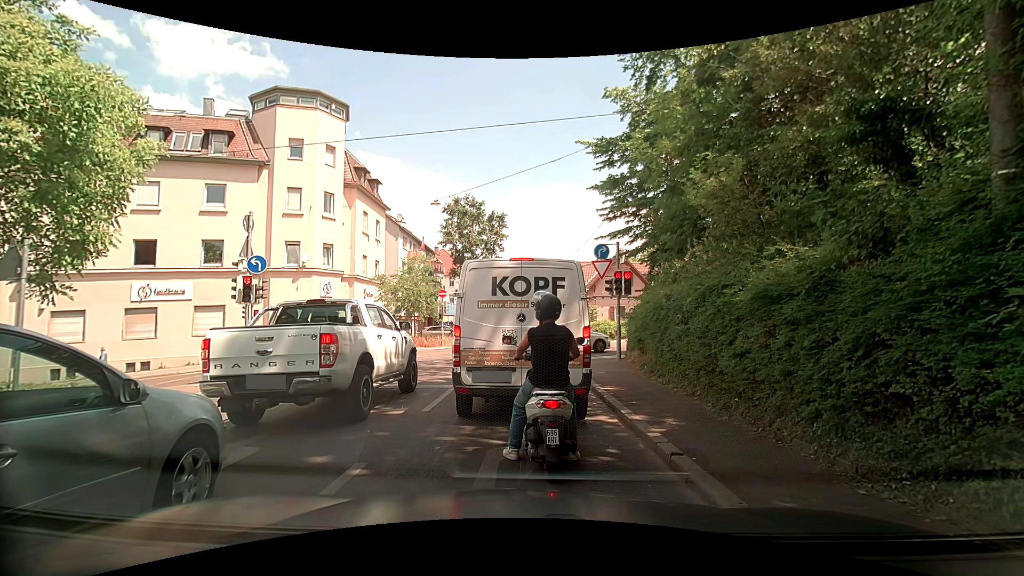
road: unclassified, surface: asphalt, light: Day
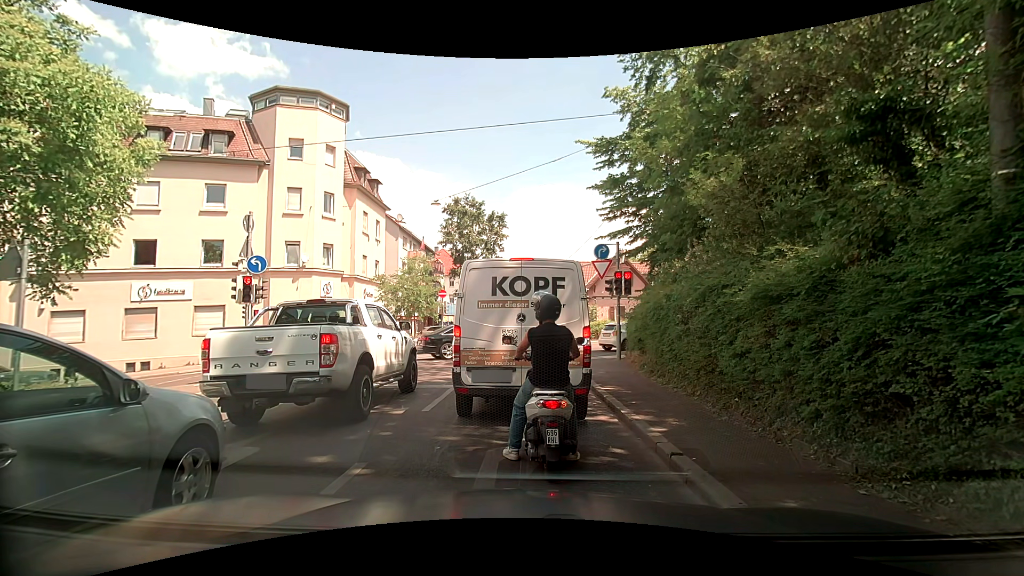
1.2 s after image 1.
(0.0, 0.0) m; 0°
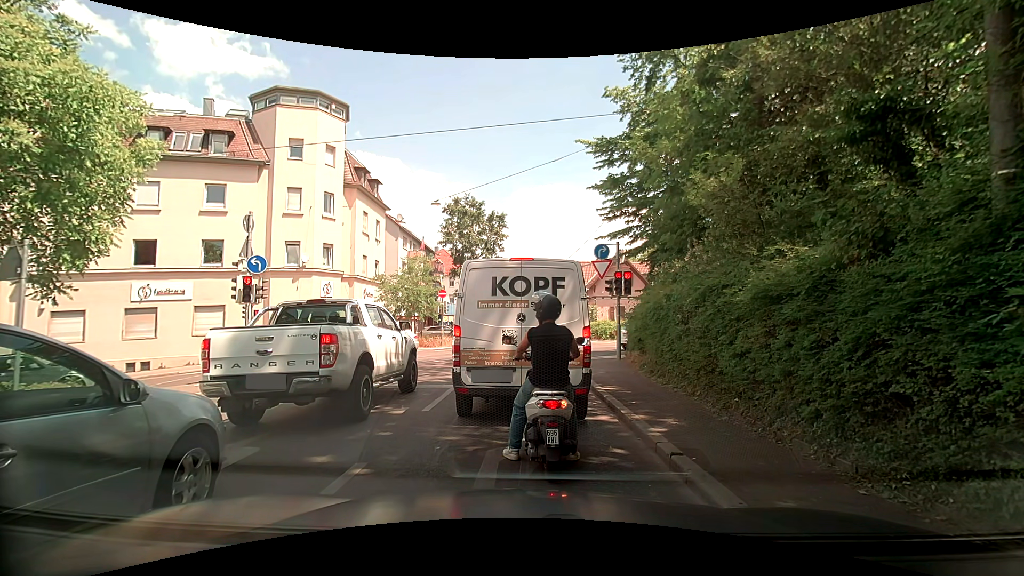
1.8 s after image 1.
(0.0, 0.0) m; 0°
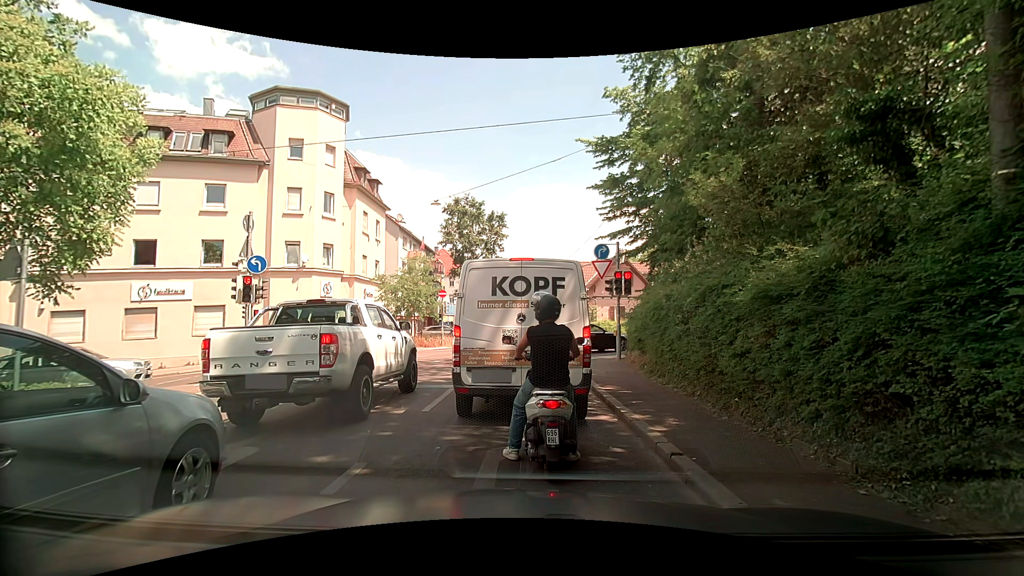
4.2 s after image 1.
(0.0, 0.0) m; 0°
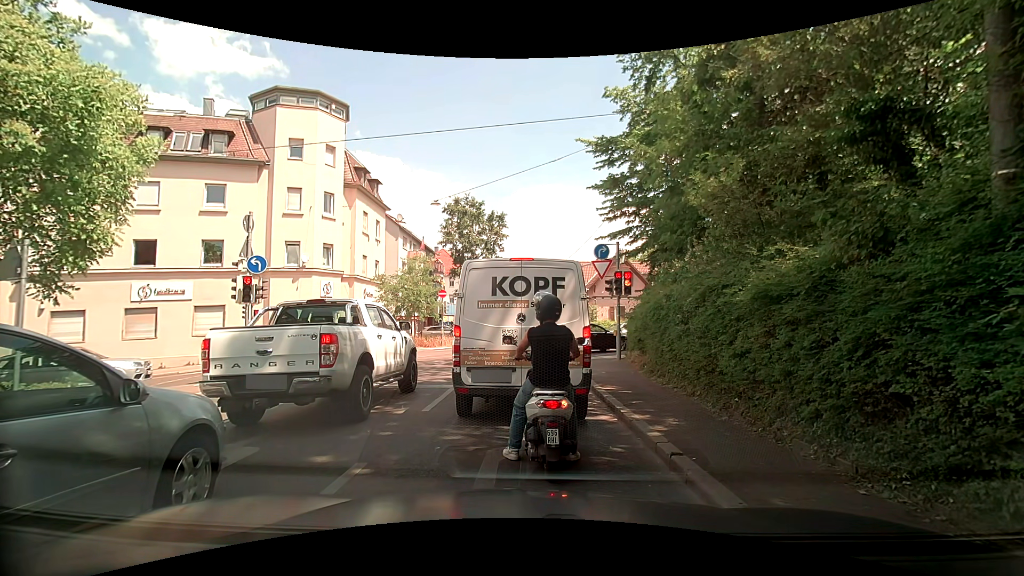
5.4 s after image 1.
(0.0, 0.0) m; 0°
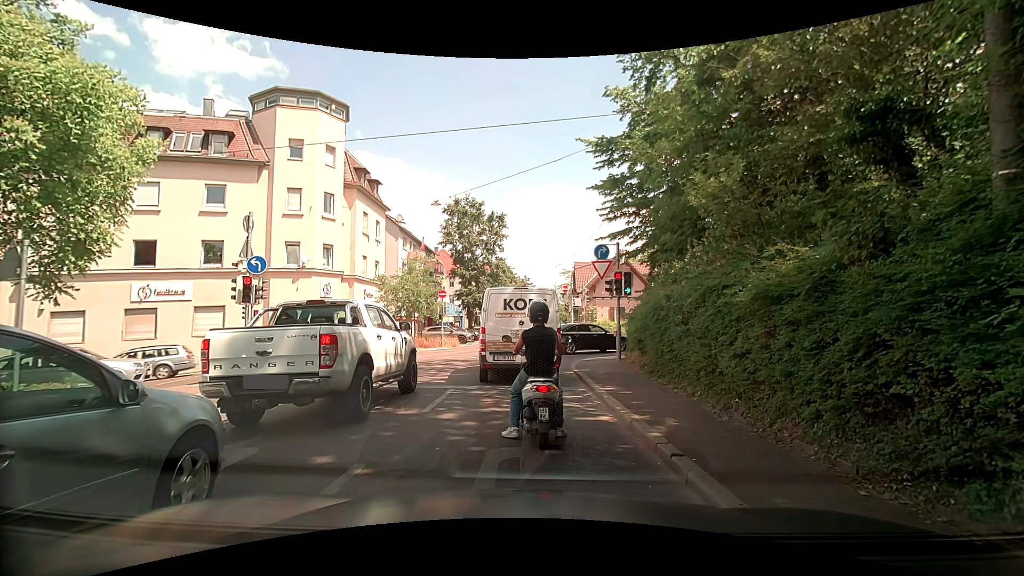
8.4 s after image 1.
(0.0, 0.0) m; 0°
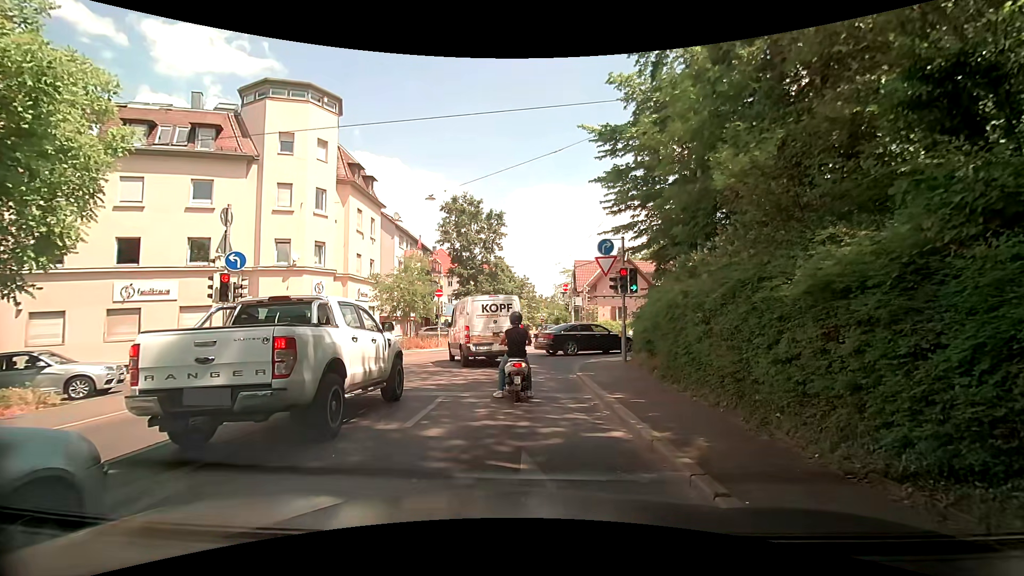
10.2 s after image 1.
(0.0, +1.1) m; 0°
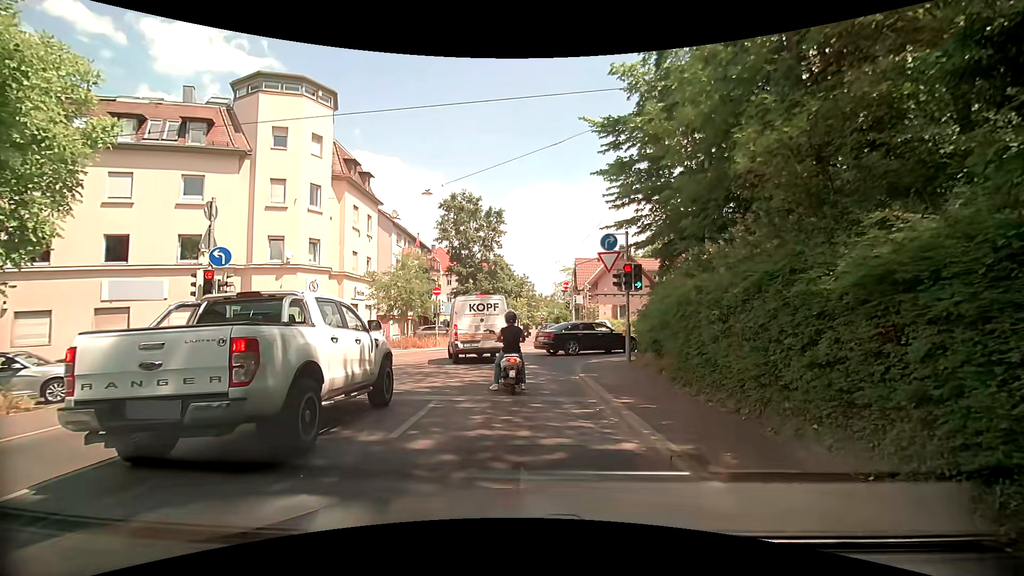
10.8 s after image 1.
(0.0, +0.8) m; 0°
